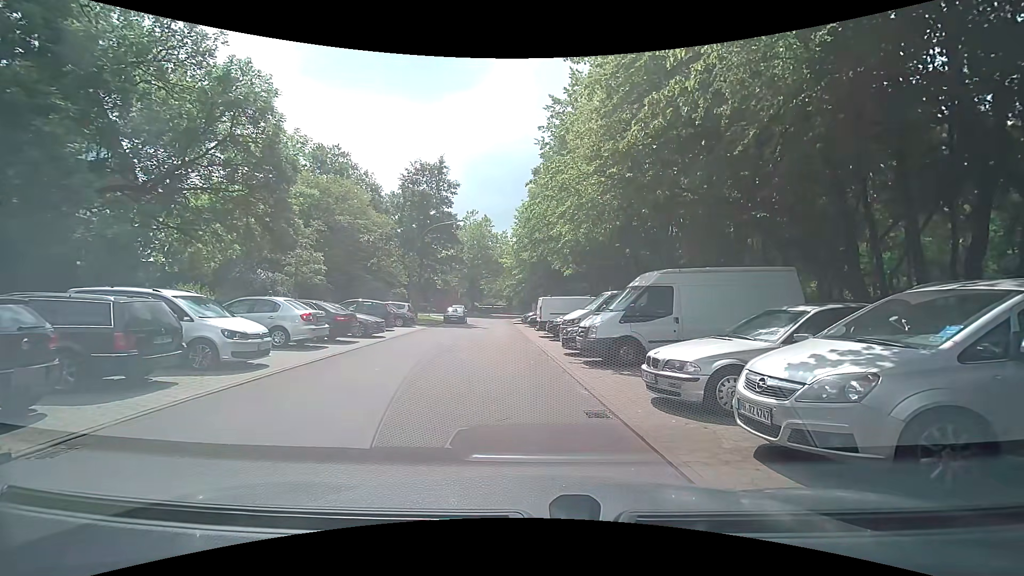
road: residential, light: Day
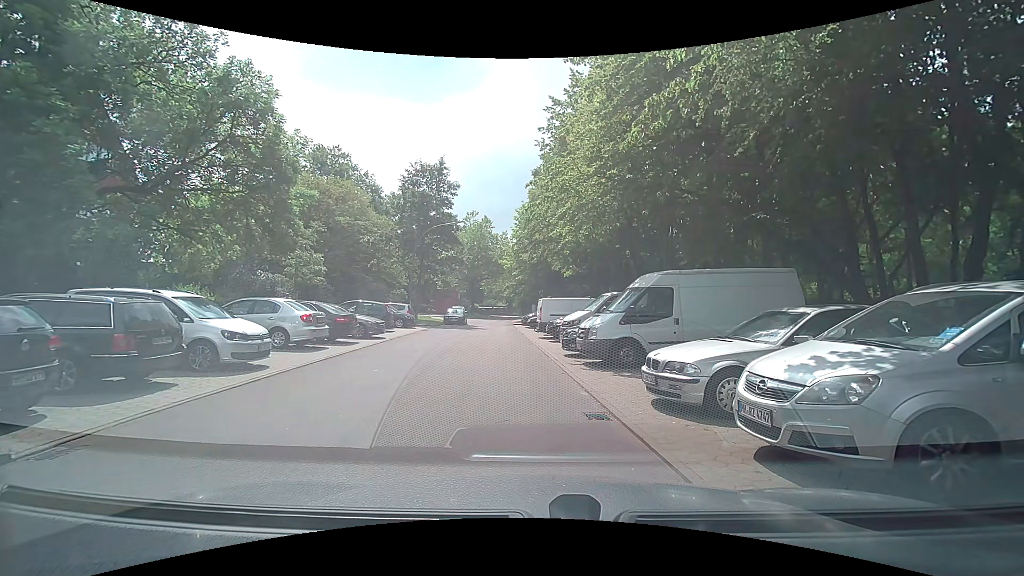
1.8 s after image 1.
(0.0, +0.1) m; 0°
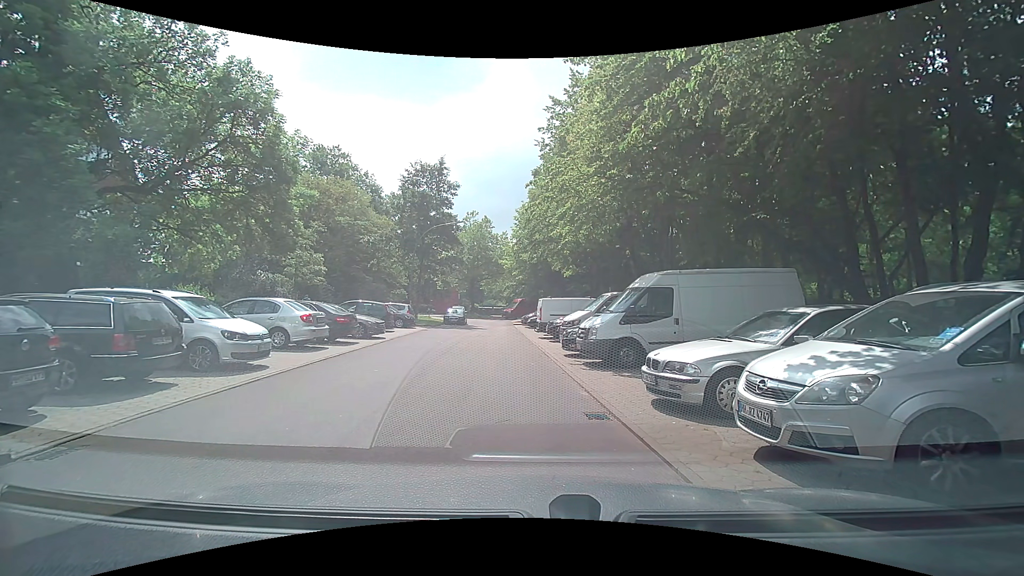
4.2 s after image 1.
(0.0, 0.0) m; 0°
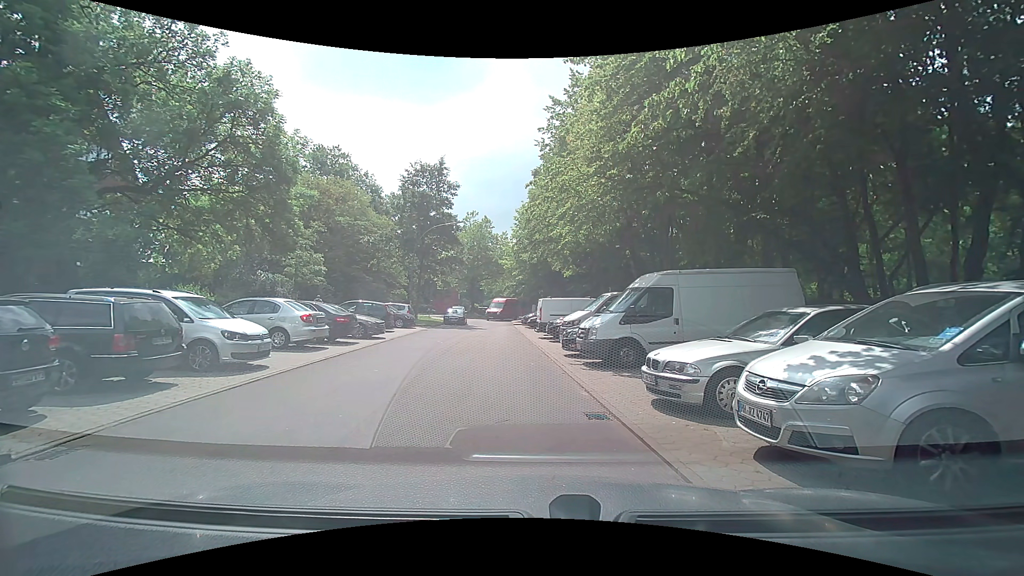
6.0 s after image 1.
(0.0, 0.0) m; 0°
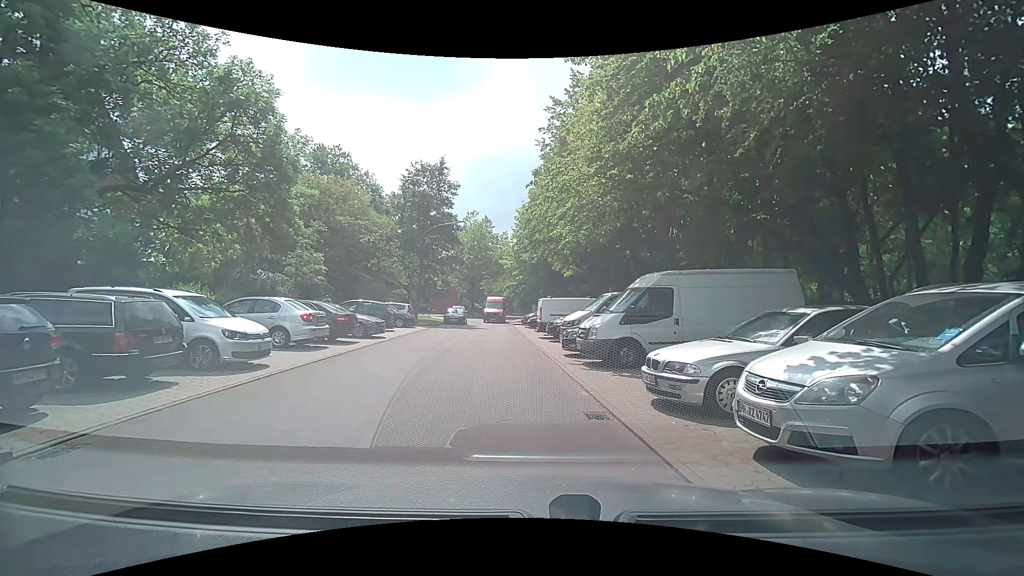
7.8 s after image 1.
(0.0, 0.0) m; 0°
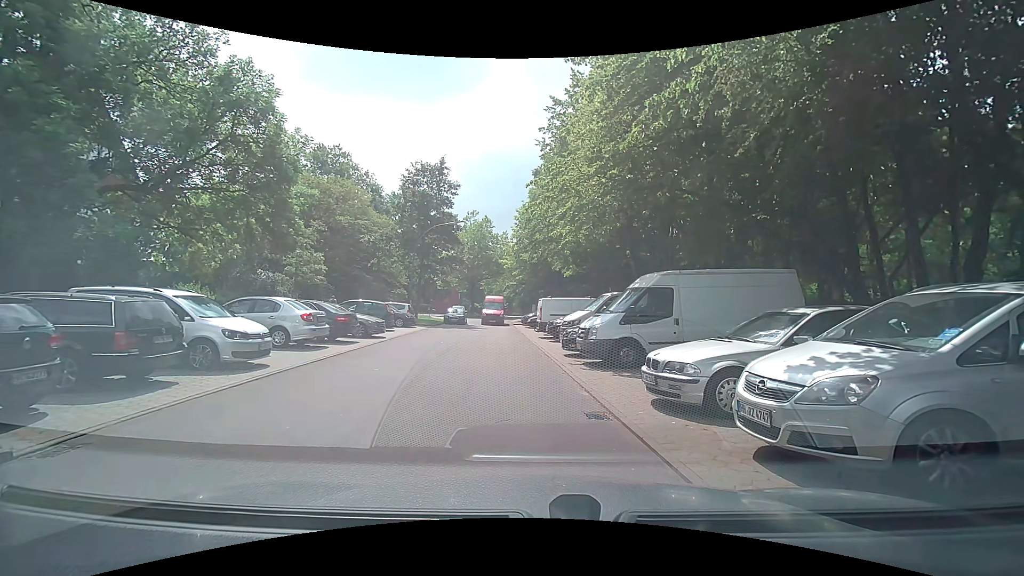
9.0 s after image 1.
(0.0, 0.0) m; 0°
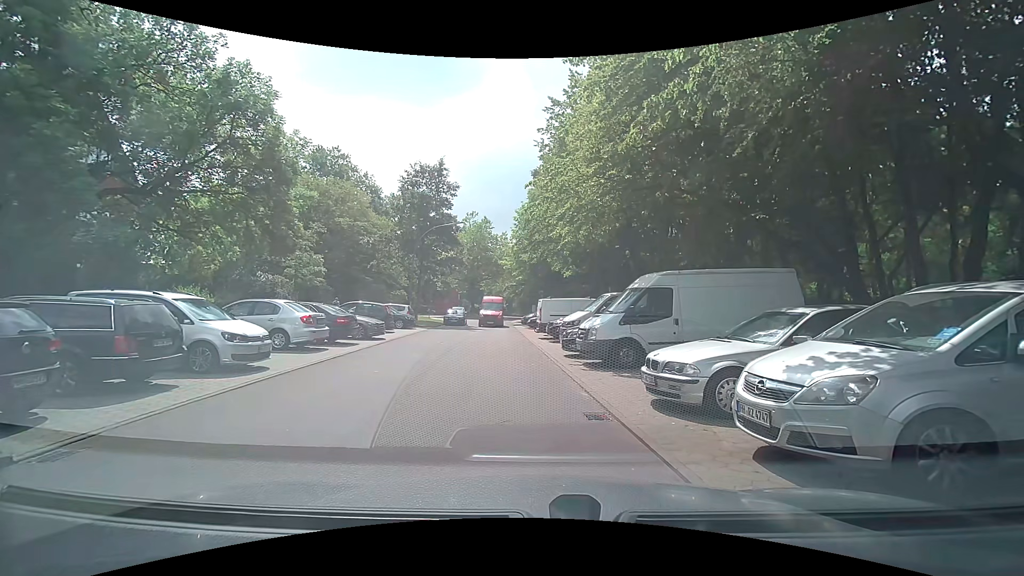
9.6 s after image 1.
(0.0, 0.0) m; 0°
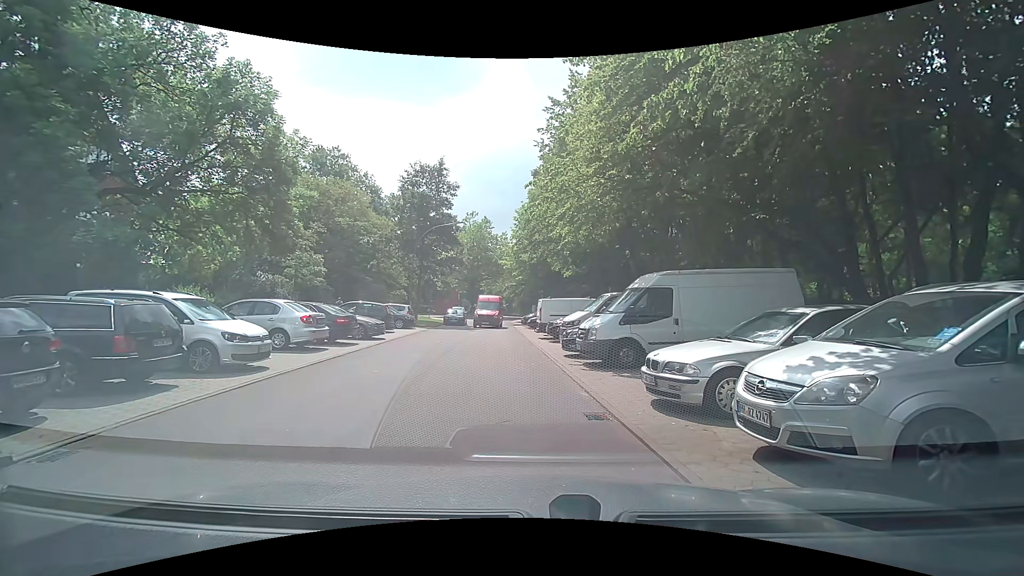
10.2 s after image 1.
(0.0, 0.0) m; 0°
